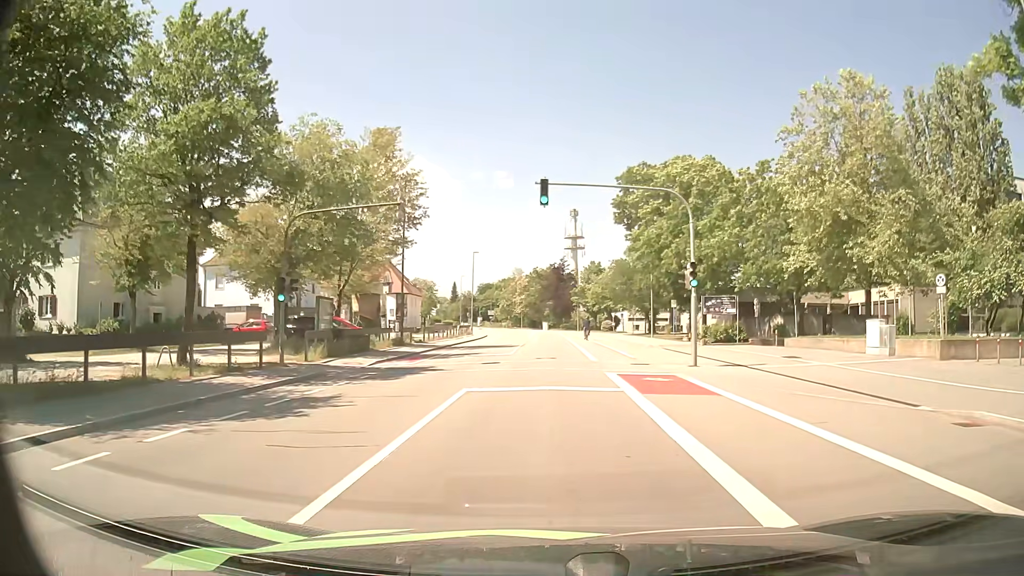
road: tertiary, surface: asphalt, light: Day
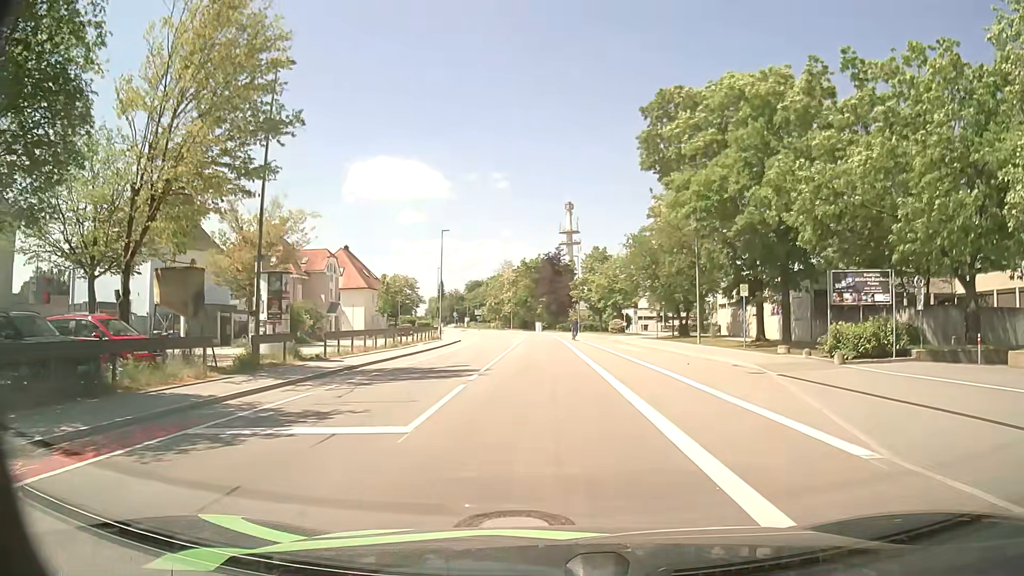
(+0.3, +20.7) m; +1°
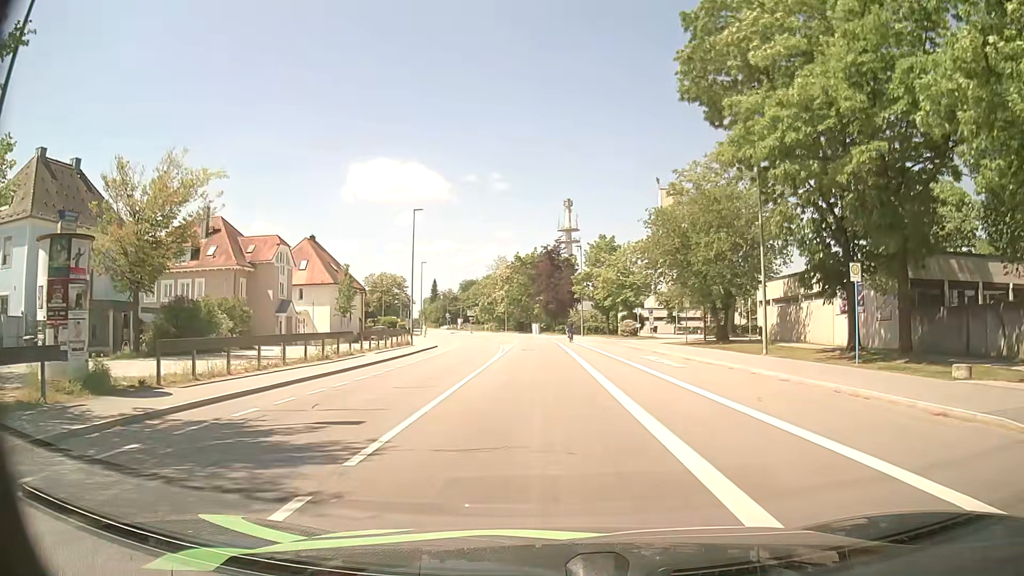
(0.0, +12.8) m; -1°
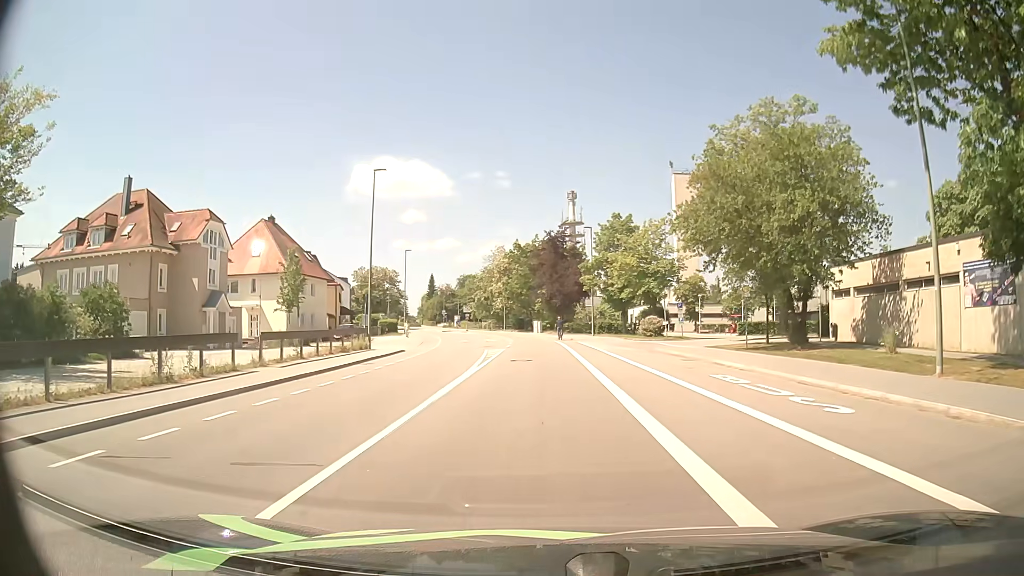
(+0.1, +13.0) m; 0°
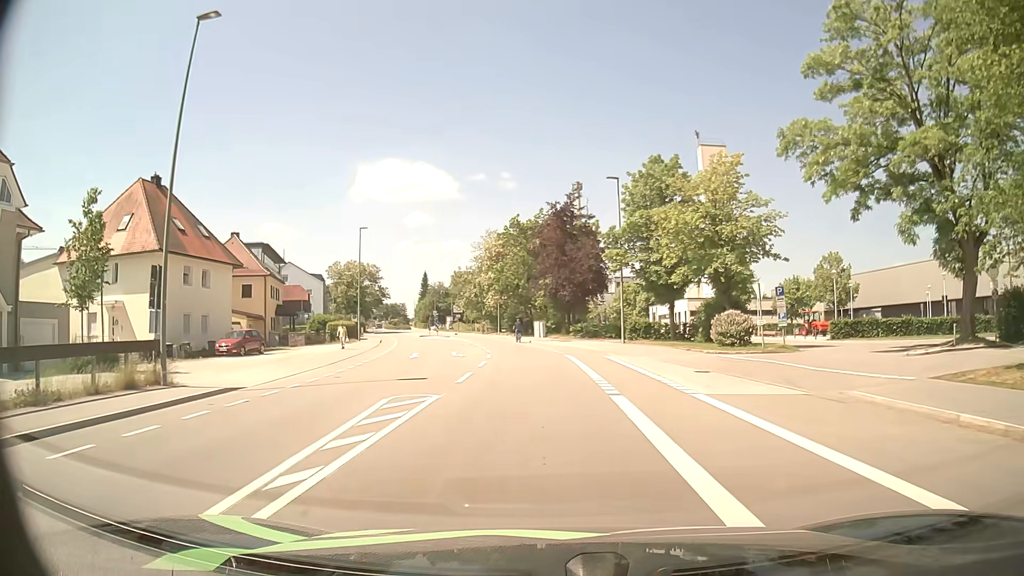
(0.0, +22.0) m; 0°
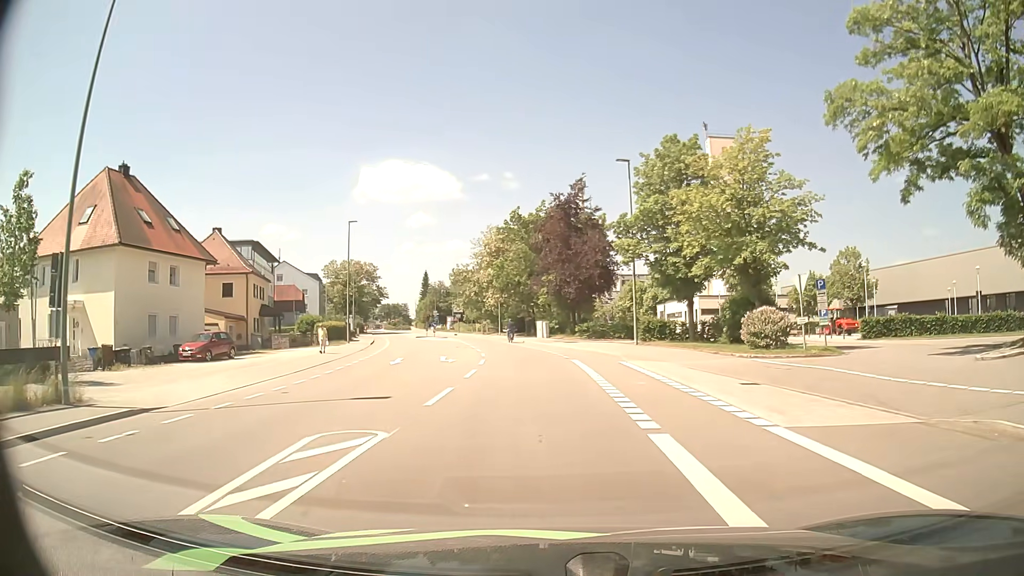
(0.0, +4.4) m; 0°
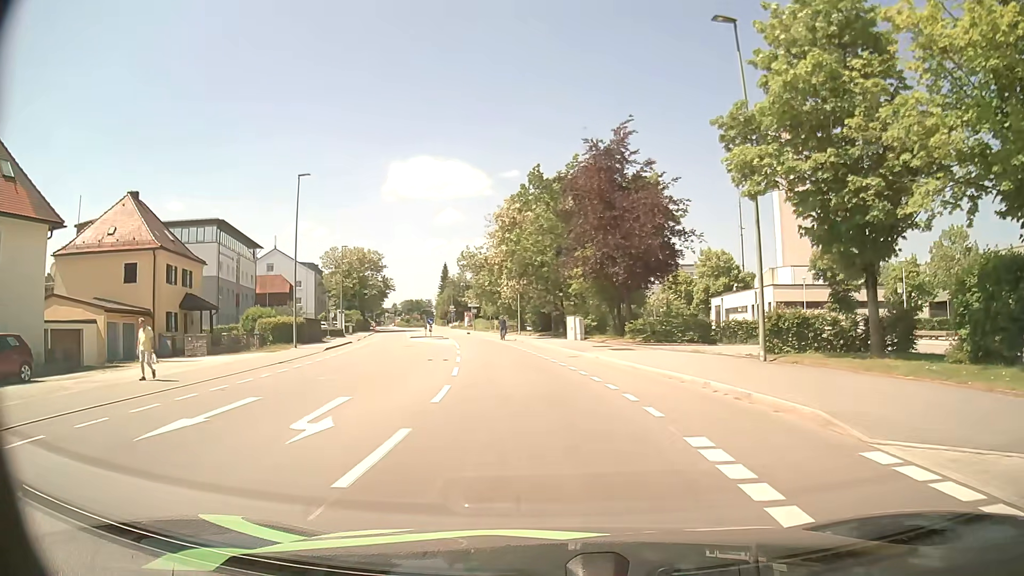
(-0.4, +18.0) m; -2°
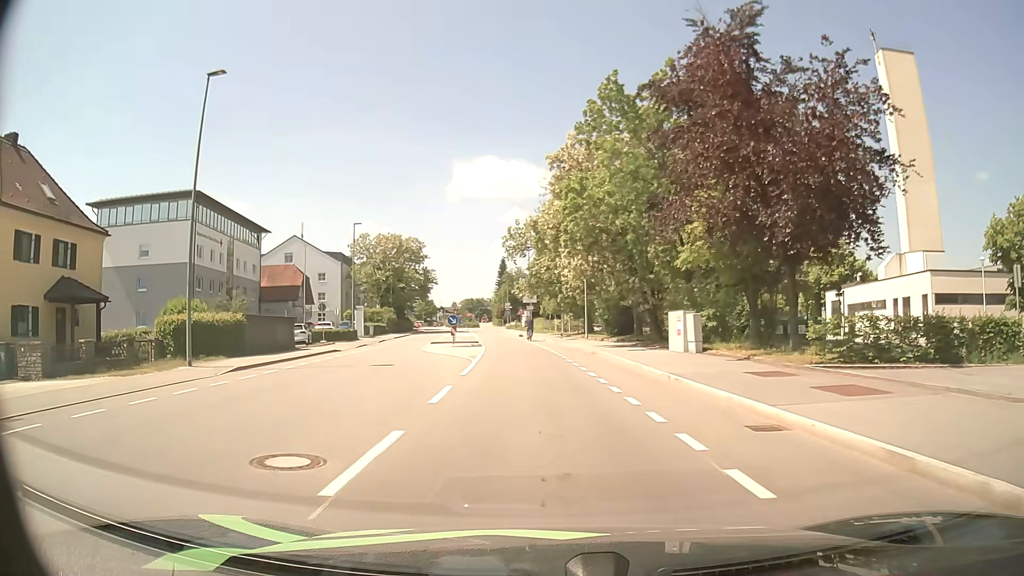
(-0.9, +18.5) m; -6°
